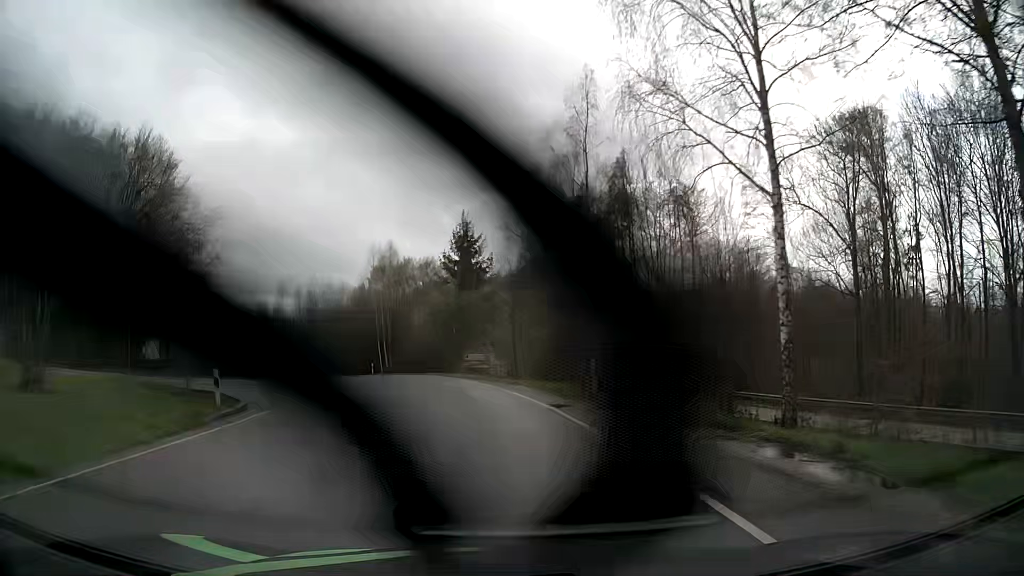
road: tertiary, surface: asphalt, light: Day
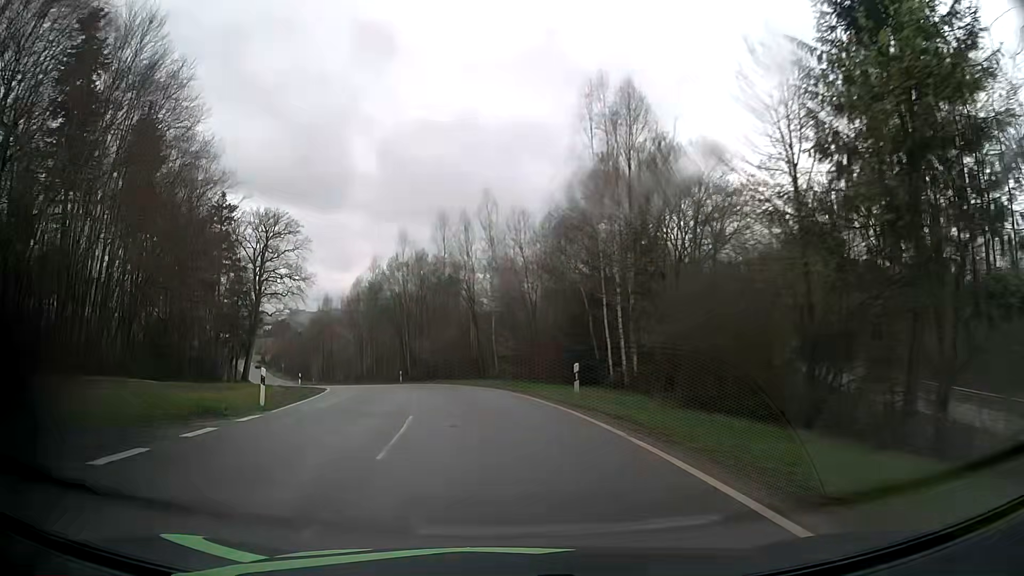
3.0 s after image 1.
(-6.6, +41.4) m; -19°
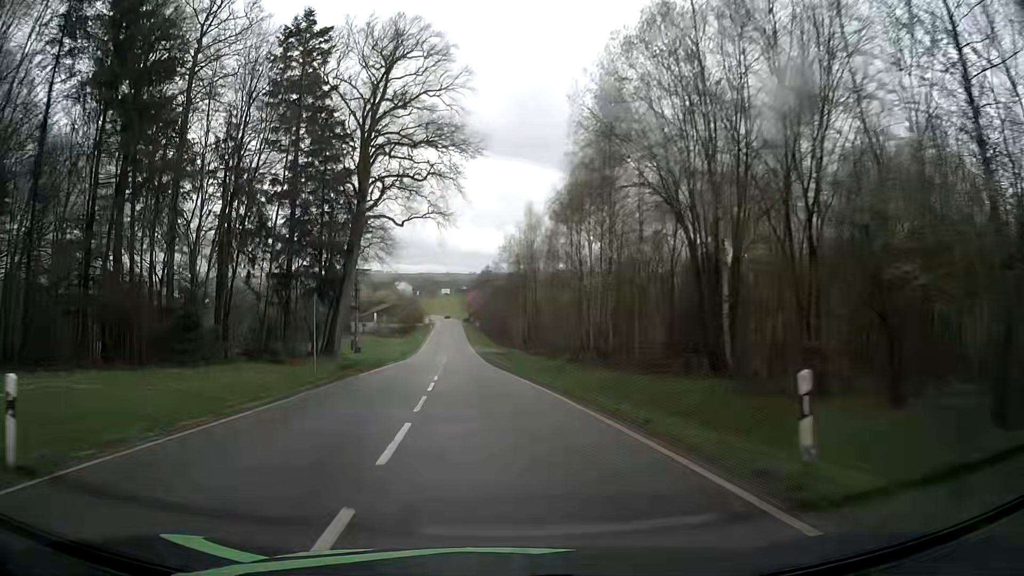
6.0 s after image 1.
(-8.9, +47.9) m; -20°
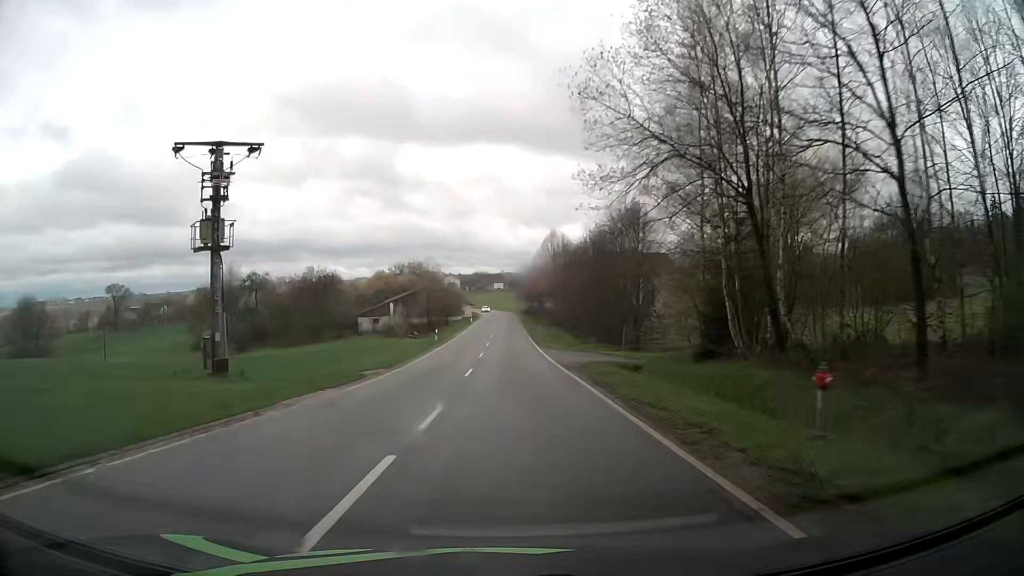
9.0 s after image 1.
(-3.8, +51.9) m; -6°
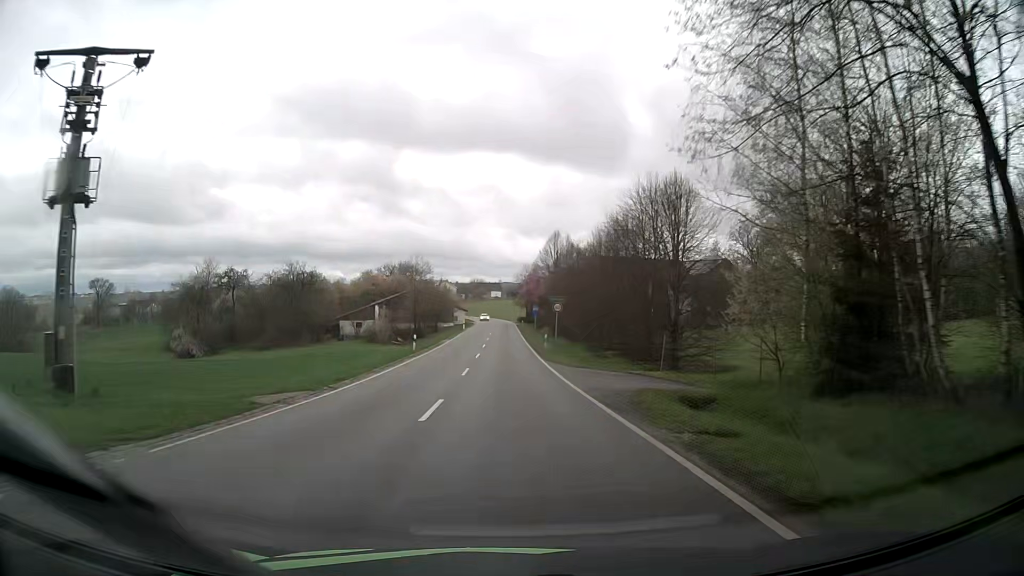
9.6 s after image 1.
(+0.1, +10.7) m; 0°
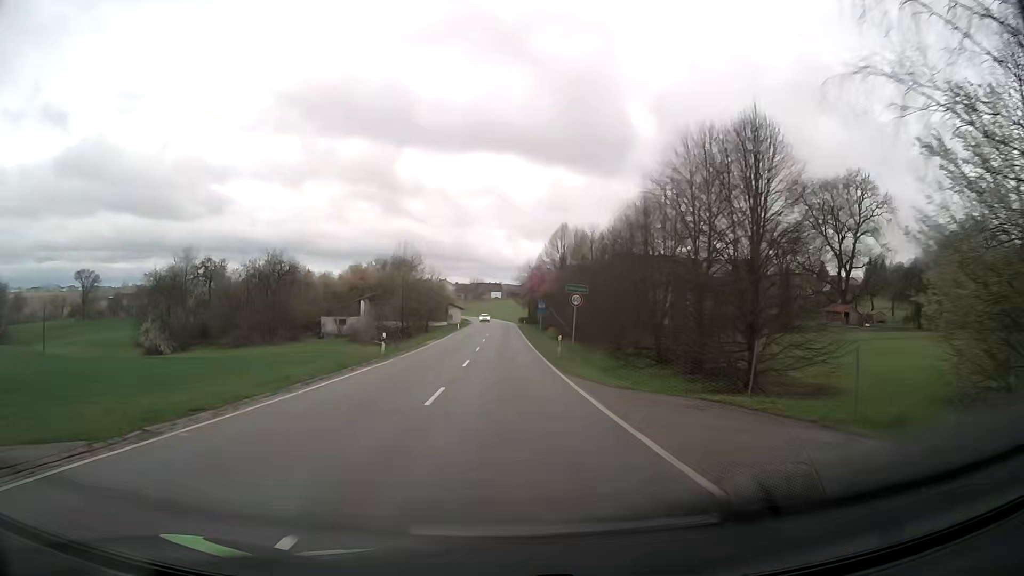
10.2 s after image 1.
(0.0, +10.7) m; 0°
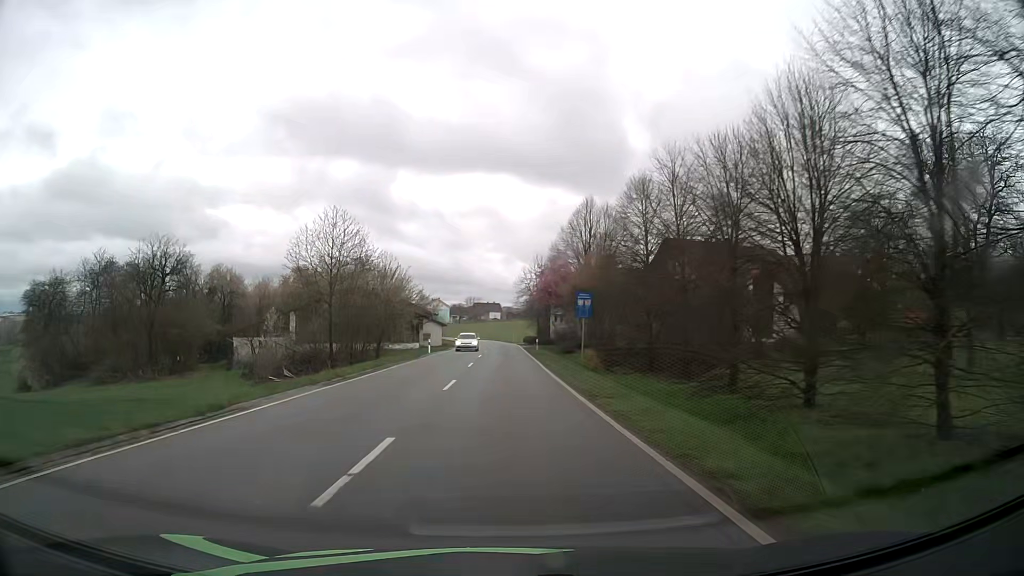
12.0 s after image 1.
(+0.1, +31.3) m; 0°
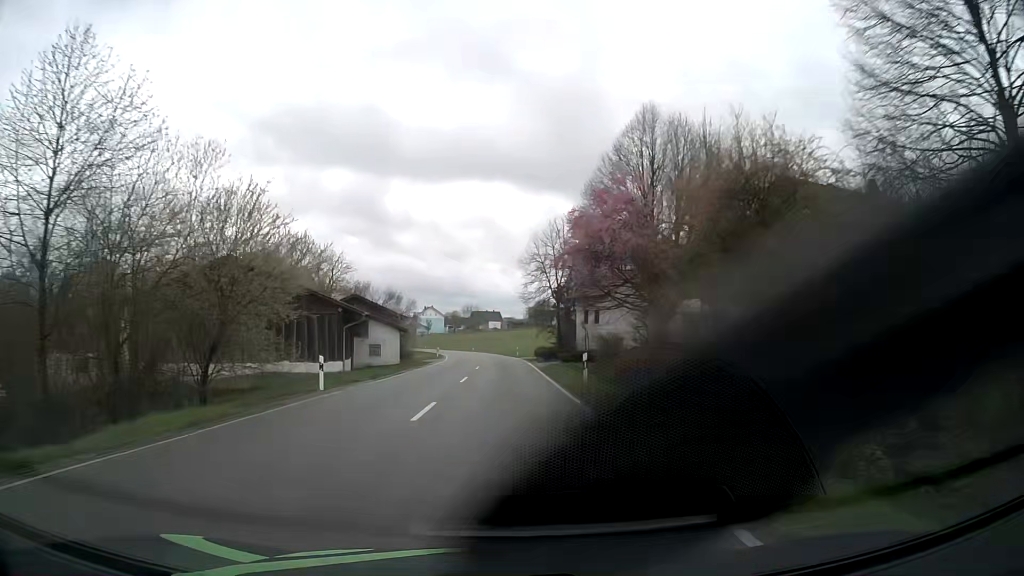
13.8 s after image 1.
(0.0, +29.6) m; 0°
(0, +10) (0, +20) (0, +30) (0, +40) (-1, +50) (-1, +60) (-1, +70) (-2, +80) (-4, +90) (-5, +100) m
